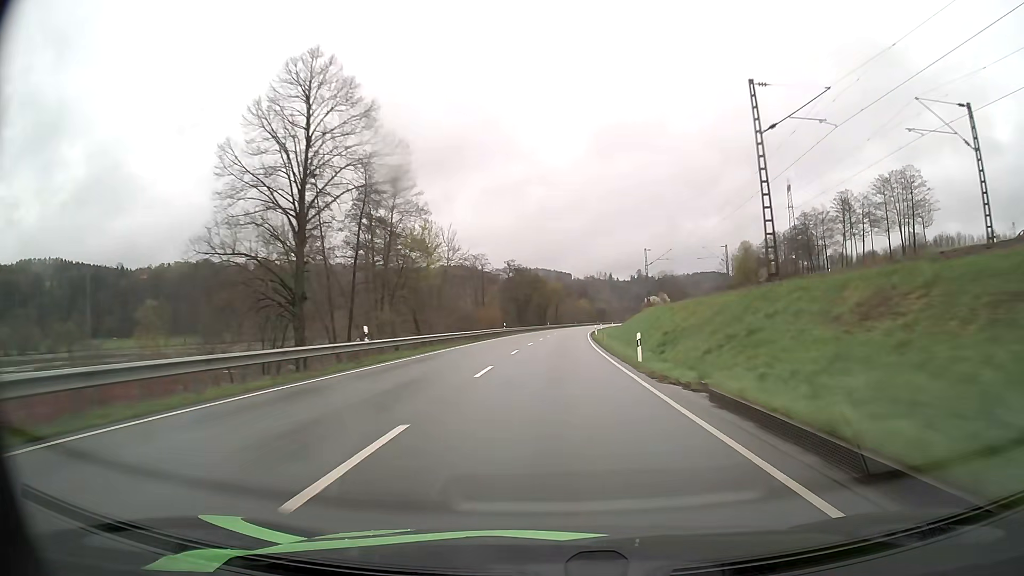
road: primary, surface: asphalt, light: Day
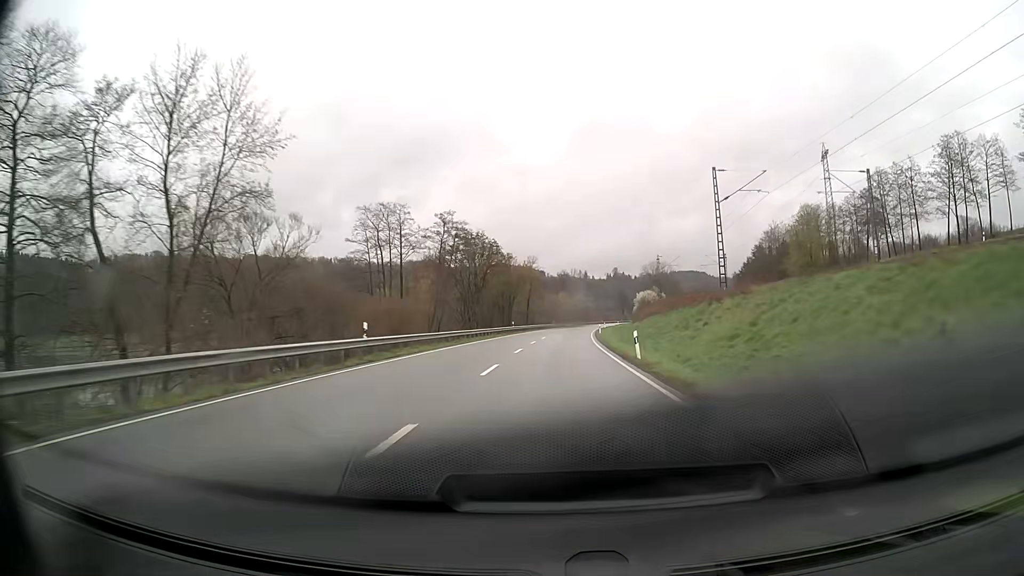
(+0.8, +48.5) m; +2°
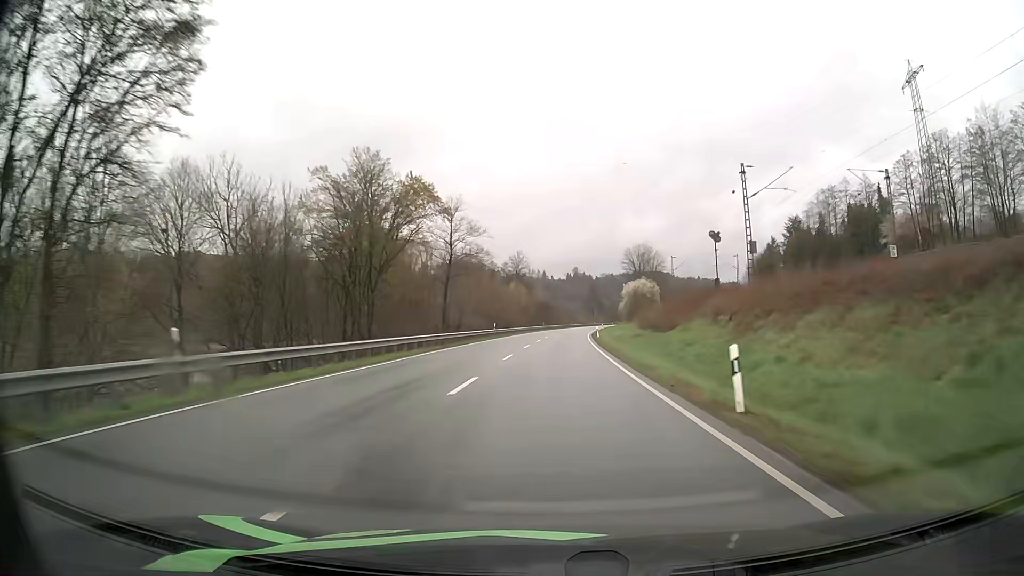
(+2.1, +64.5) m; +4°
(0, +10) (0, +20) (0, +30) (+1, +40) (+1, +50) (+2, +60) (+2, +70) (+3, +80) (+4, +90) (+4, +100) m
